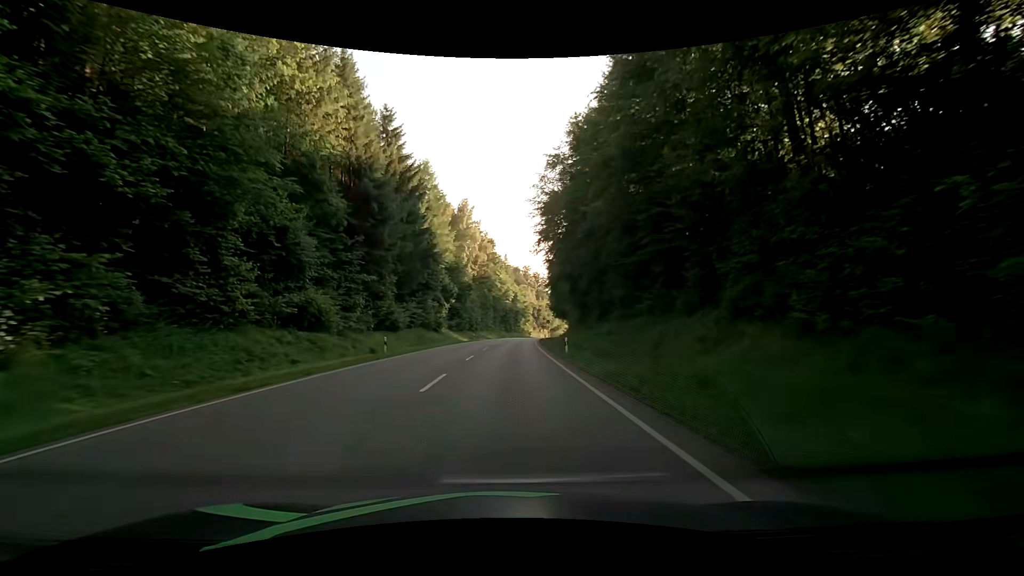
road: secondary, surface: asphalt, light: Day
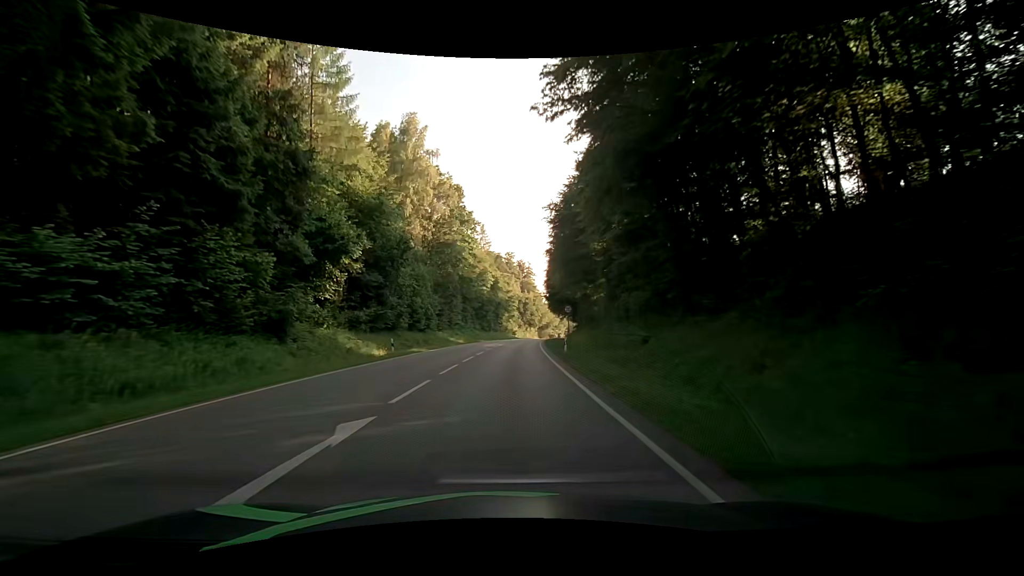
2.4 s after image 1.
(+0.5, +42.4) m; +1°
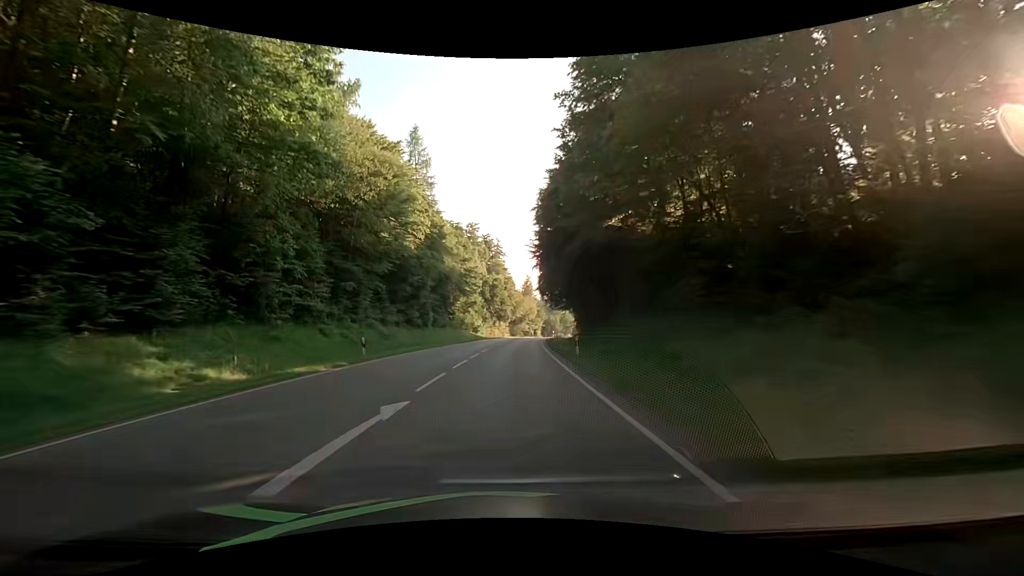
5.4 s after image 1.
(+1.8, +52.7) m; +4°
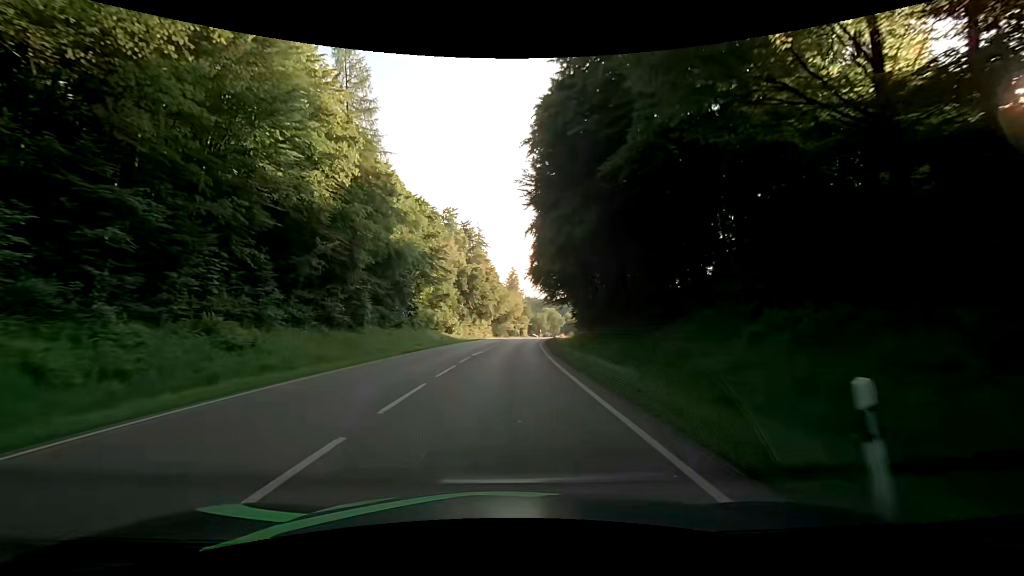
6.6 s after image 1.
(+0.3, +20.2) m; +1°
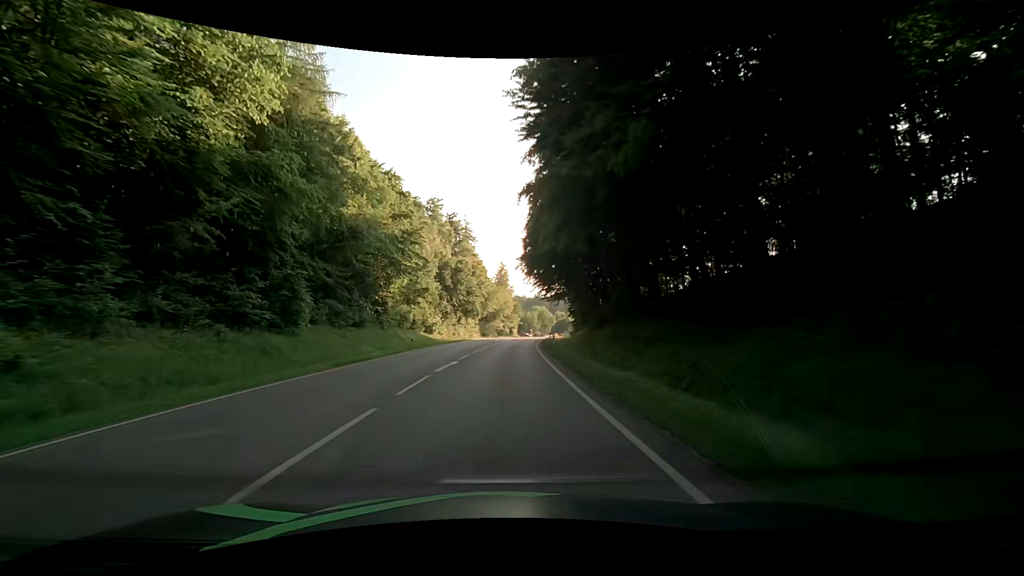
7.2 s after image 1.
(+0.1, +9.9) m; +1°
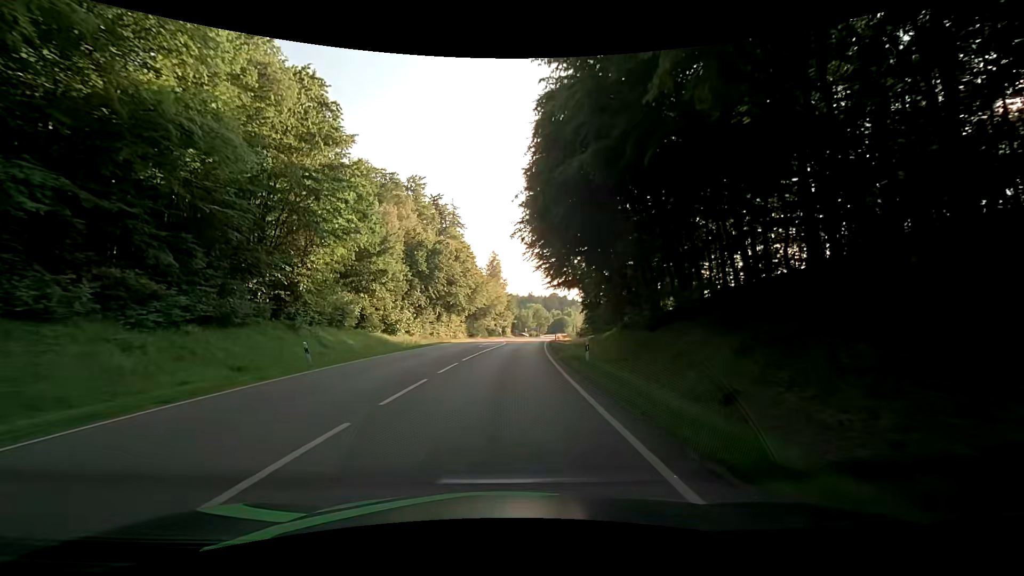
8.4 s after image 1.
(+0.1, +19.2) m; +1°
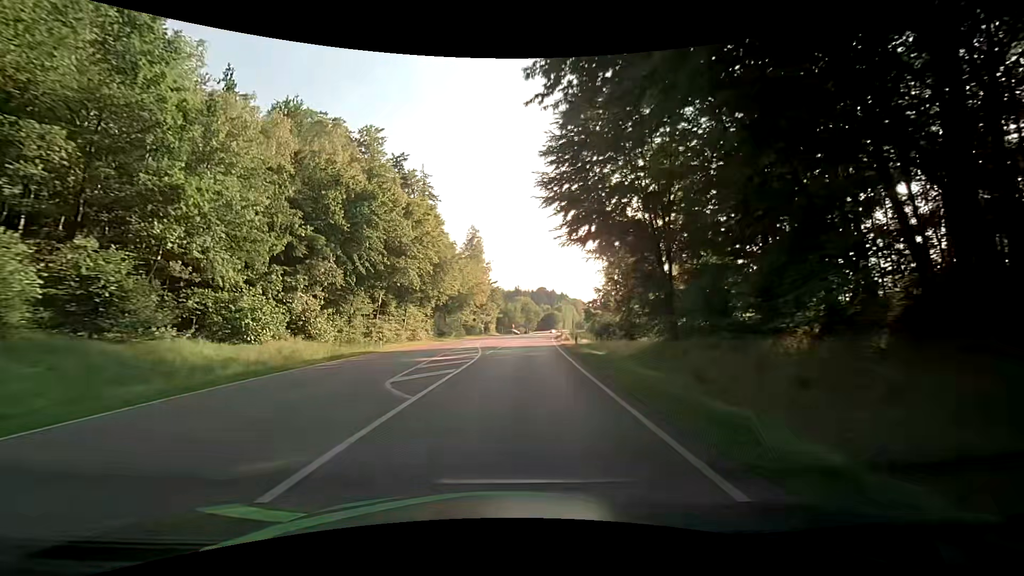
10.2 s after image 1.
(+0.5, +27.0) m; +2°
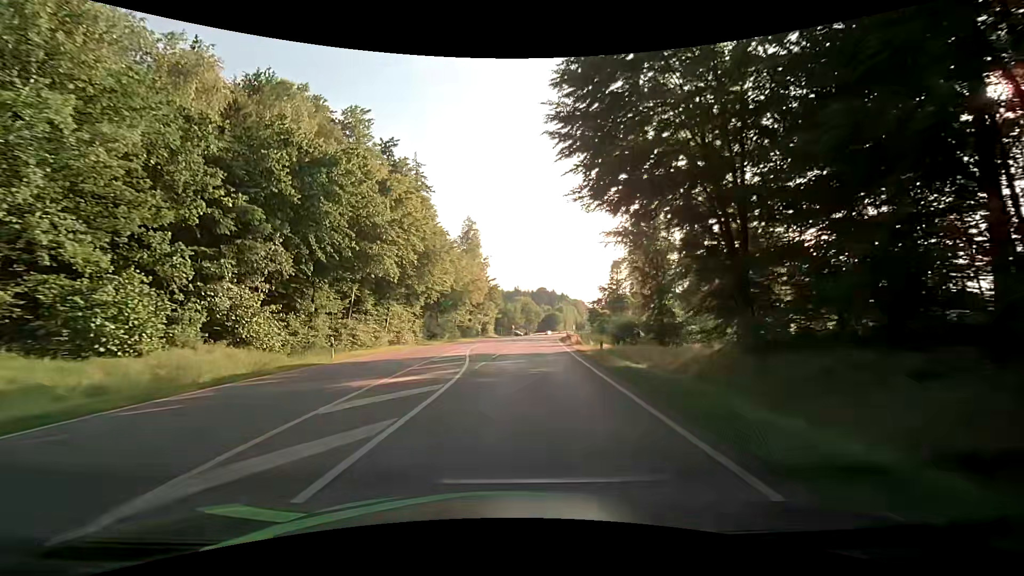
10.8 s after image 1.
(0.0, +8.6) m; 0°
(0, +10) (0, +20) (-1, +30) (0, +40) (0, +50) (+1, +60) (+1, +70) (+2, +80) (+4, +90) (+5, +100) m
